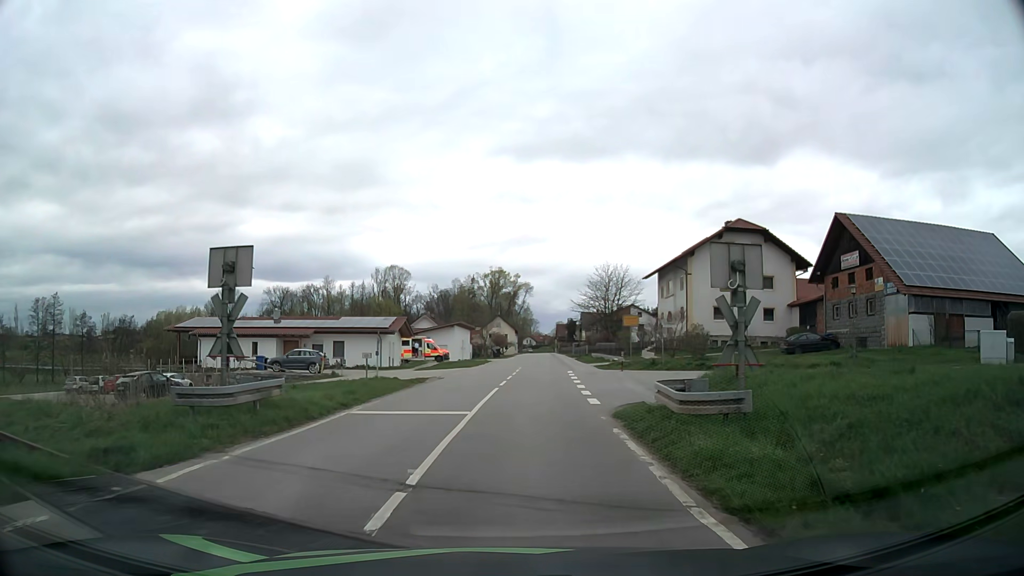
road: tertiary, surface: asphalt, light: Day
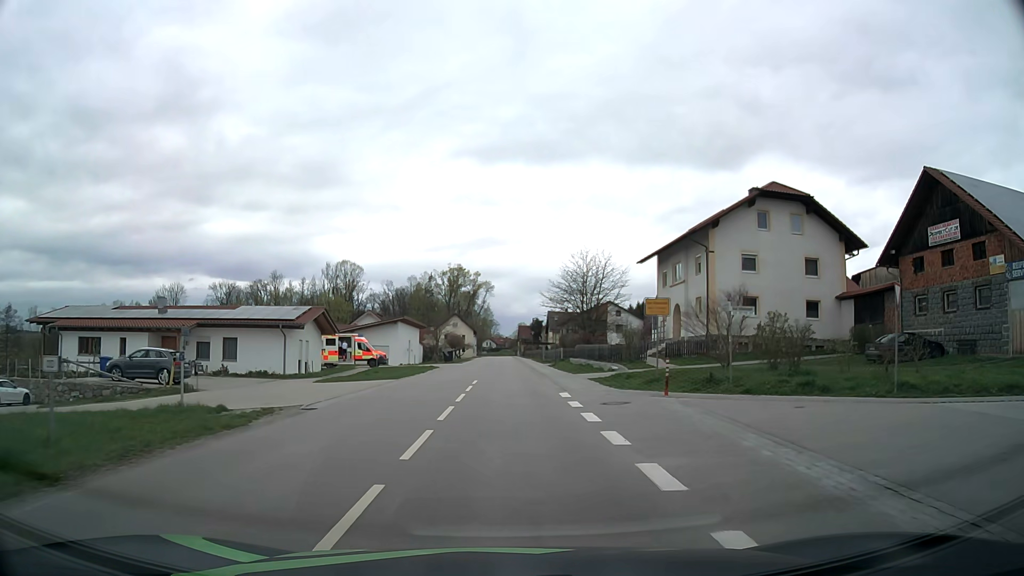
(+0.6, +16.3) m; +4°
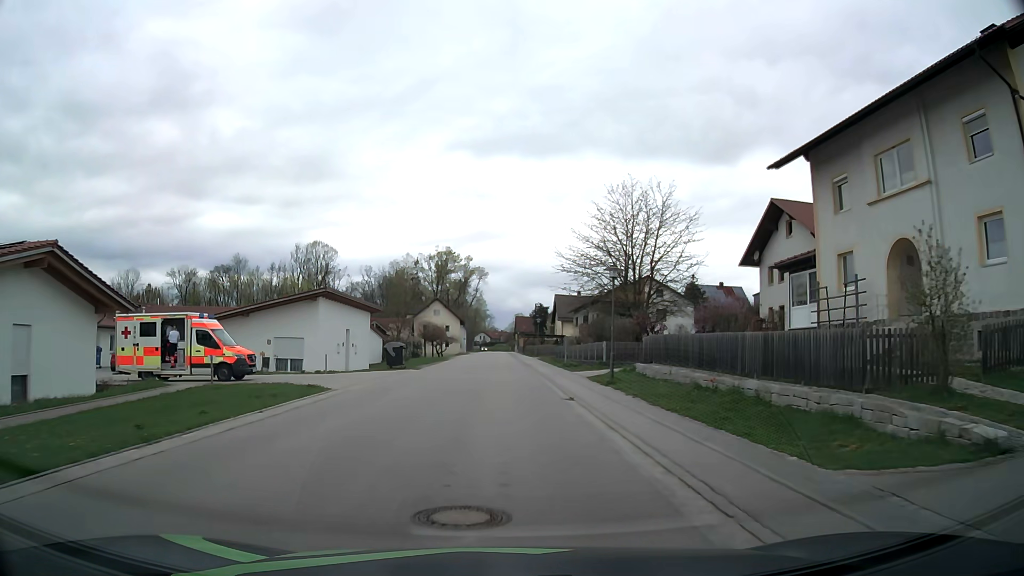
(0.0, +29.7) m; 0°
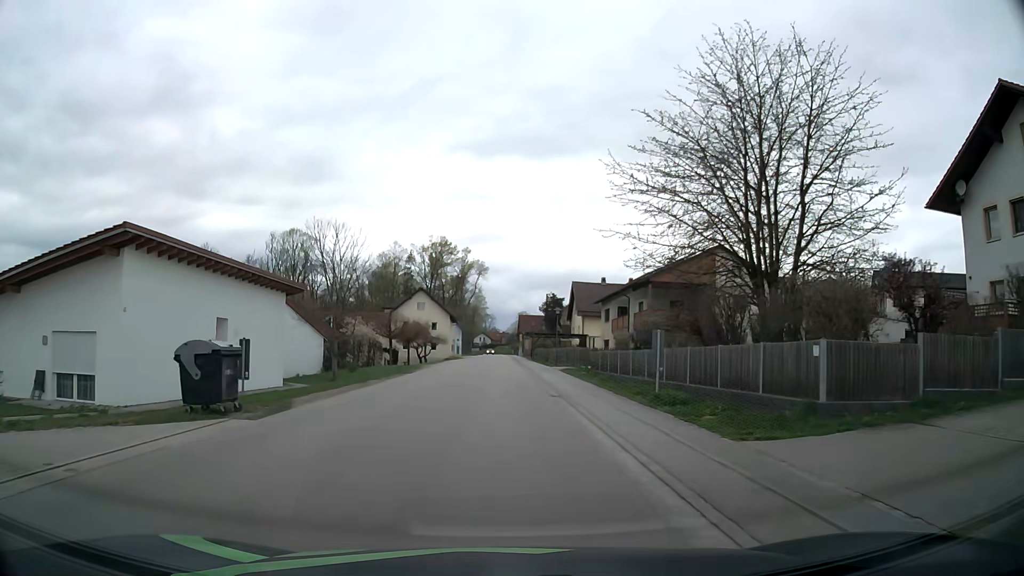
(0.0, +23.7) m; 0°
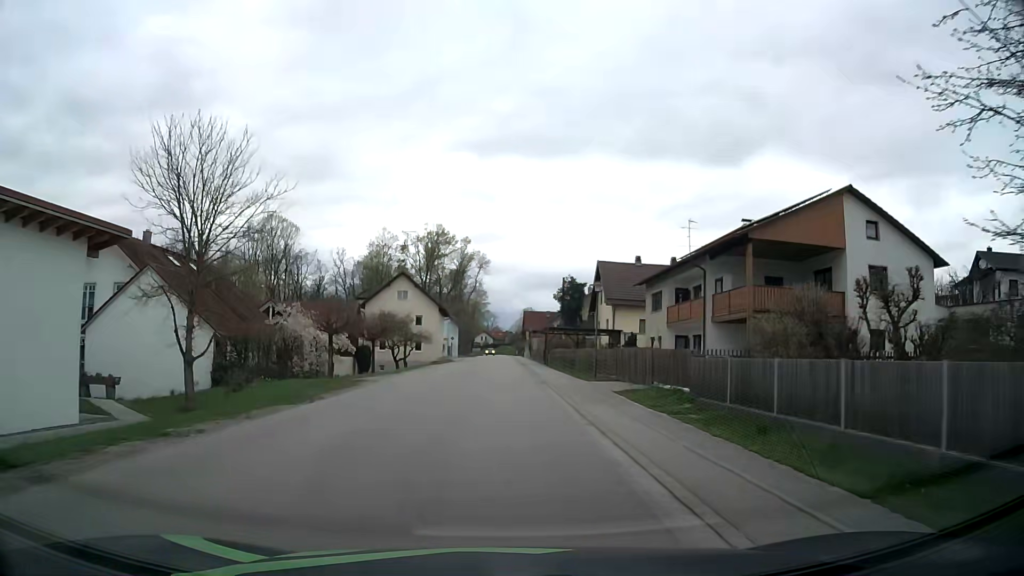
(0.0, +19.0) m; 0°
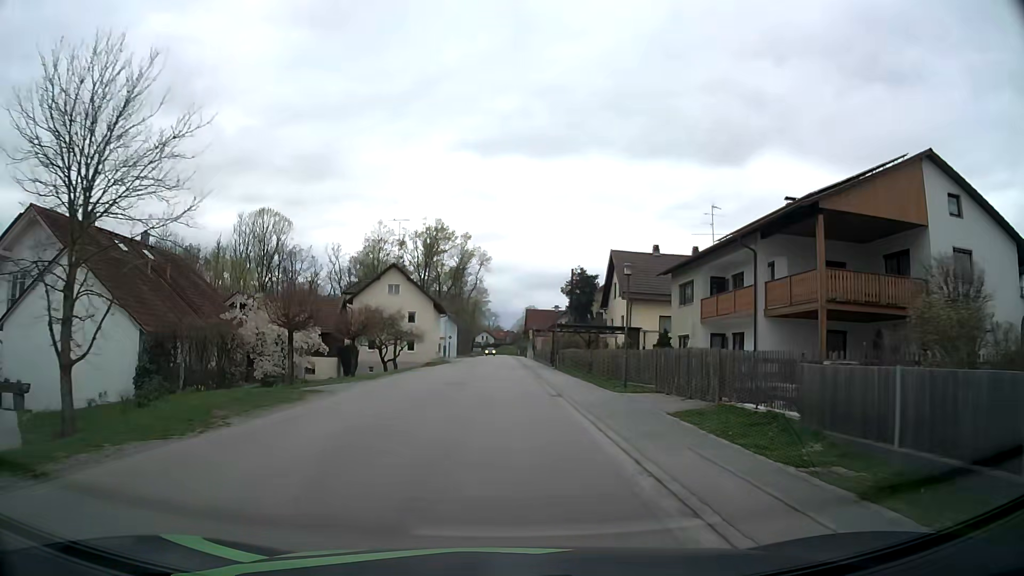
(0.0, +6.6) m; 0°
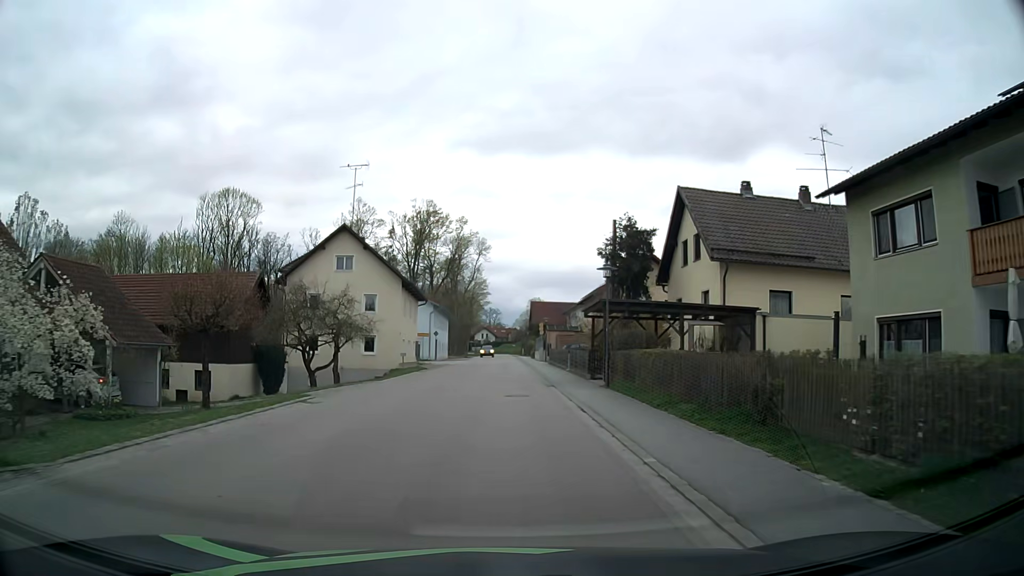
(0.0, +20.6) m; 0°
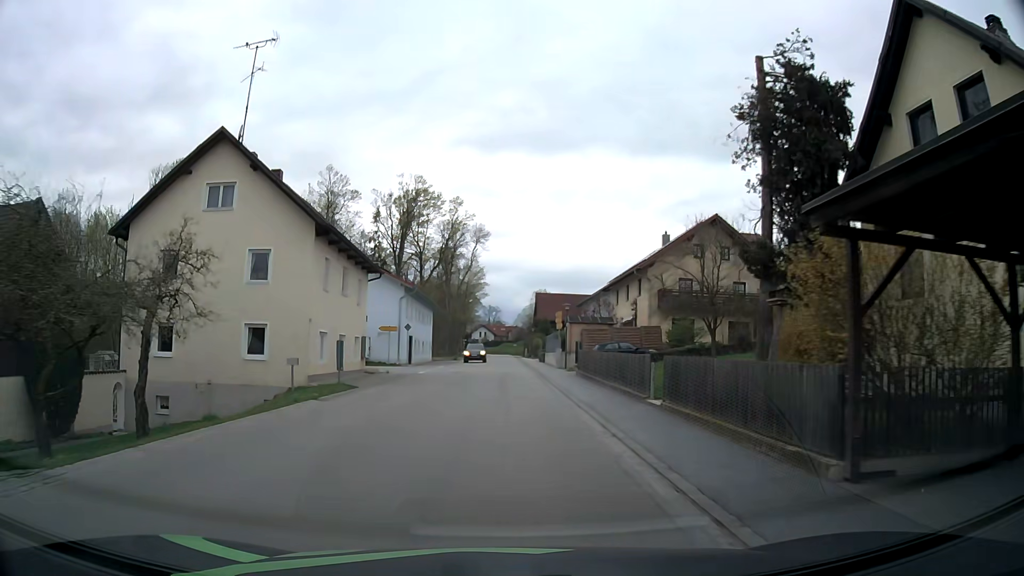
(0.0, +20.4) m; 0°
(0, +10) (0, +20) (0, +30) (0, +40) (0, +50) (0, +60) (0, +70) (0, +80) (0, +90) (0, +100) m
